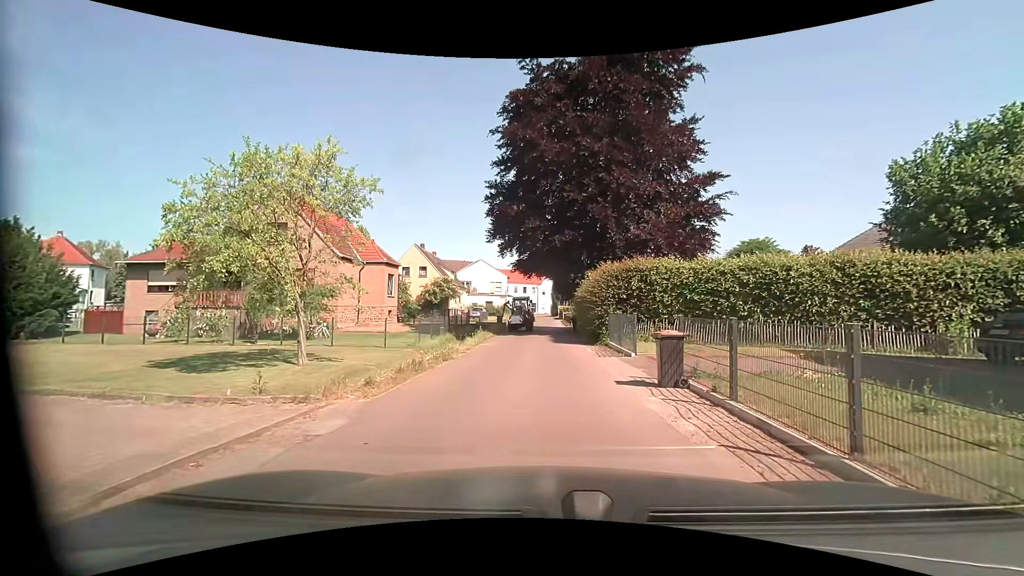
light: Day
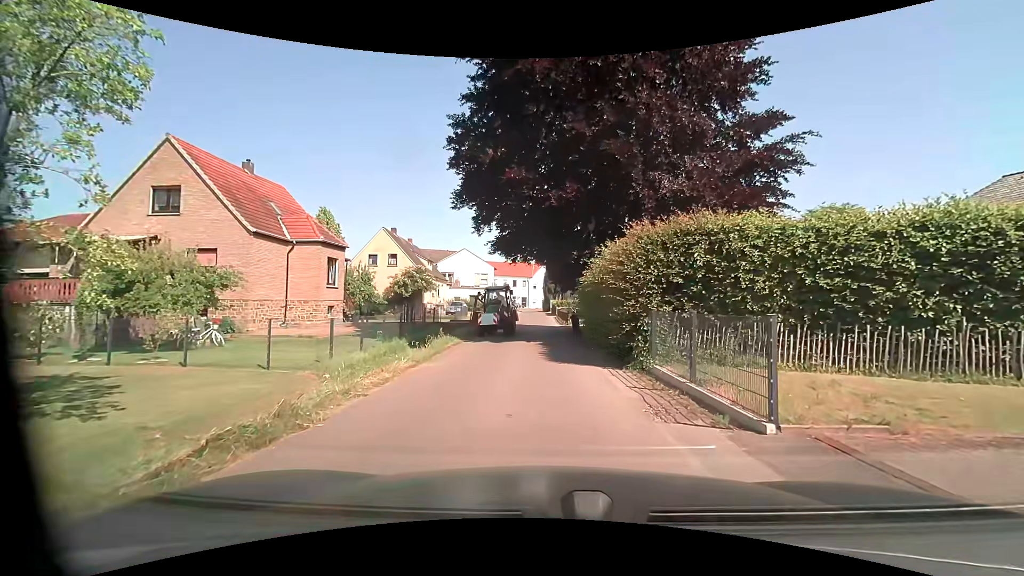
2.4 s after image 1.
(+0.2, +8.6) m; +2°
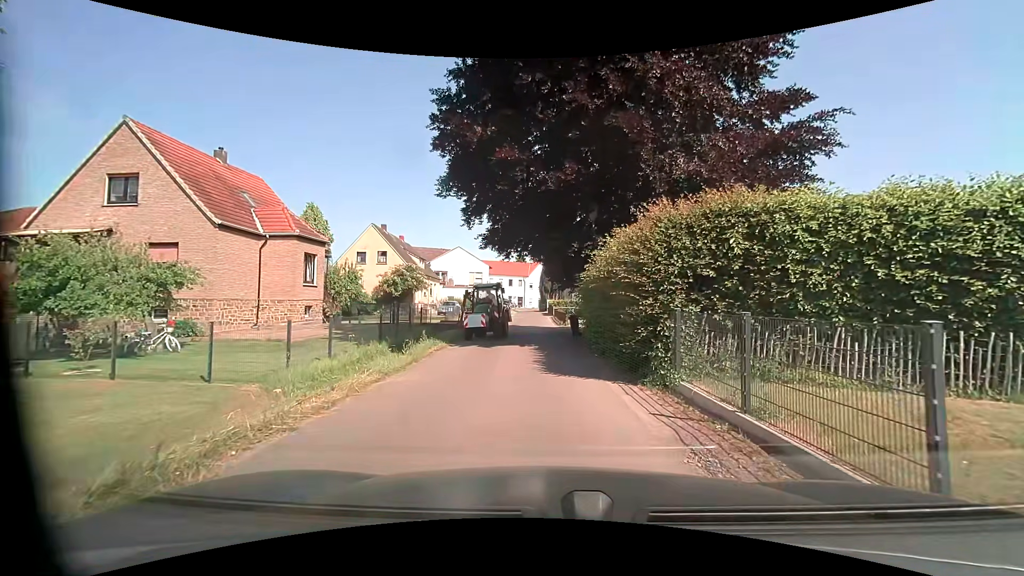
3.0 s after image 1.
(0.0, +2.1) m; +1°
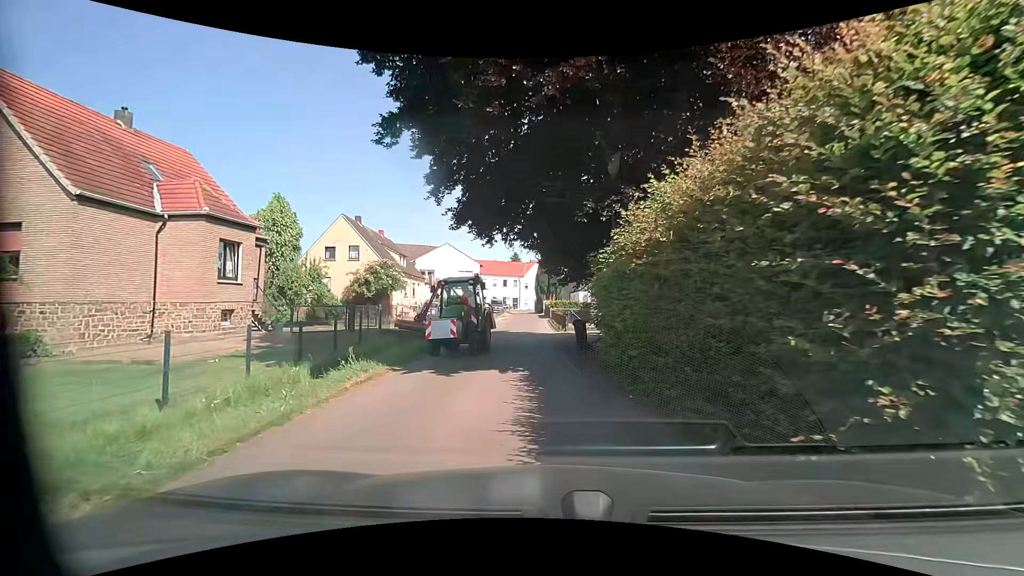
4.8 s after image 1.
(0.0, +6.1) m; 0°
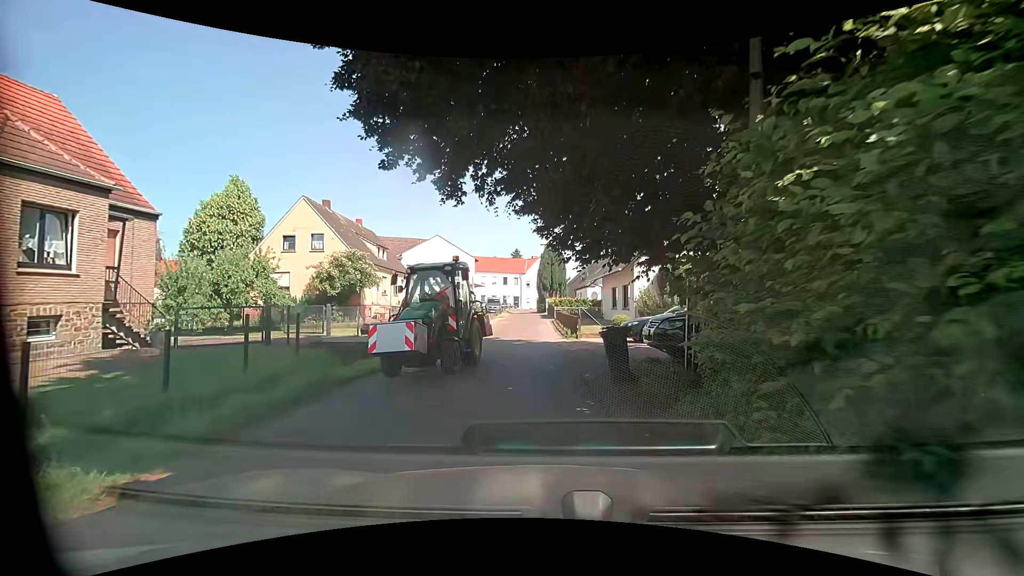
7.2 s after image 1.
(-0.1, +7.2) m; -2°
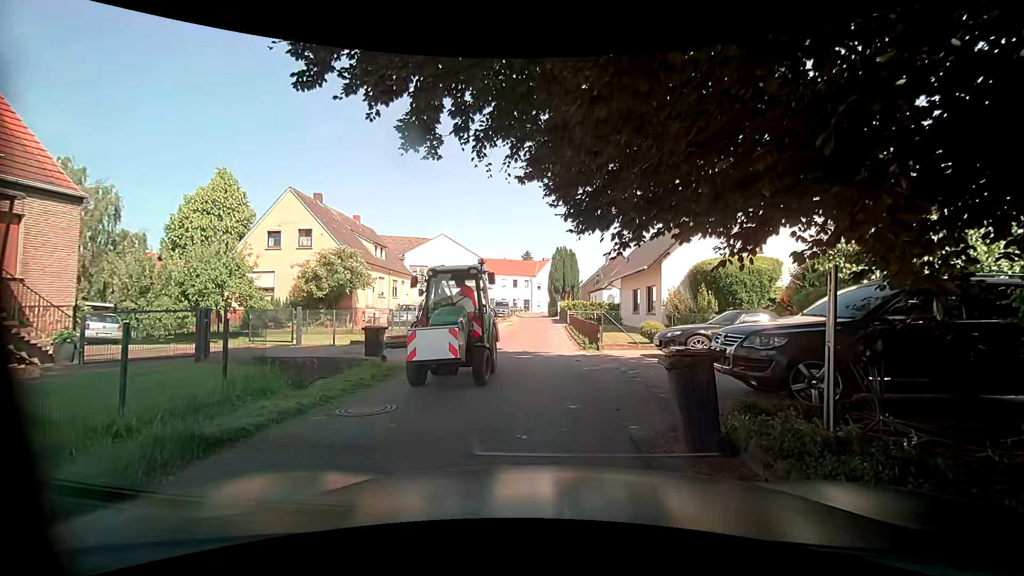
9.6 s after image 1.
(0.0, +3.5) m; -1°
